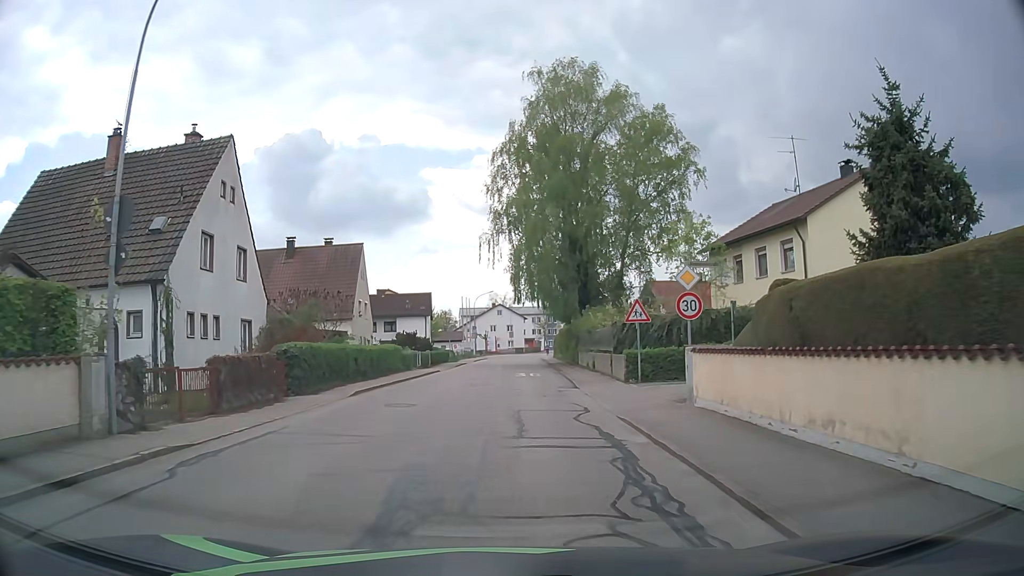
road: residential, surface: asphalt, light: Day
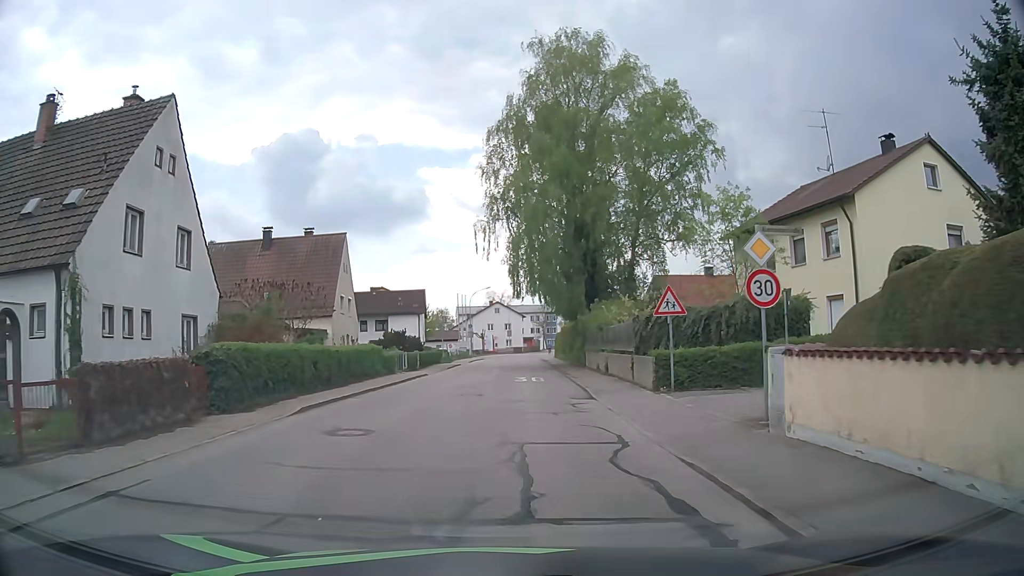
(0.0, +4.5) m; 0°
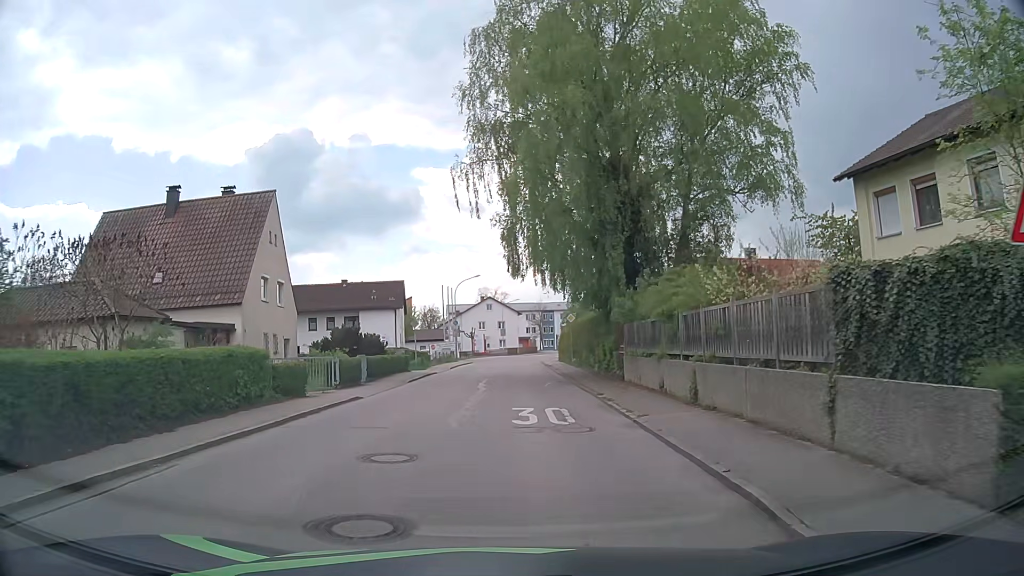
(+0.1, +13.0) m; +1°
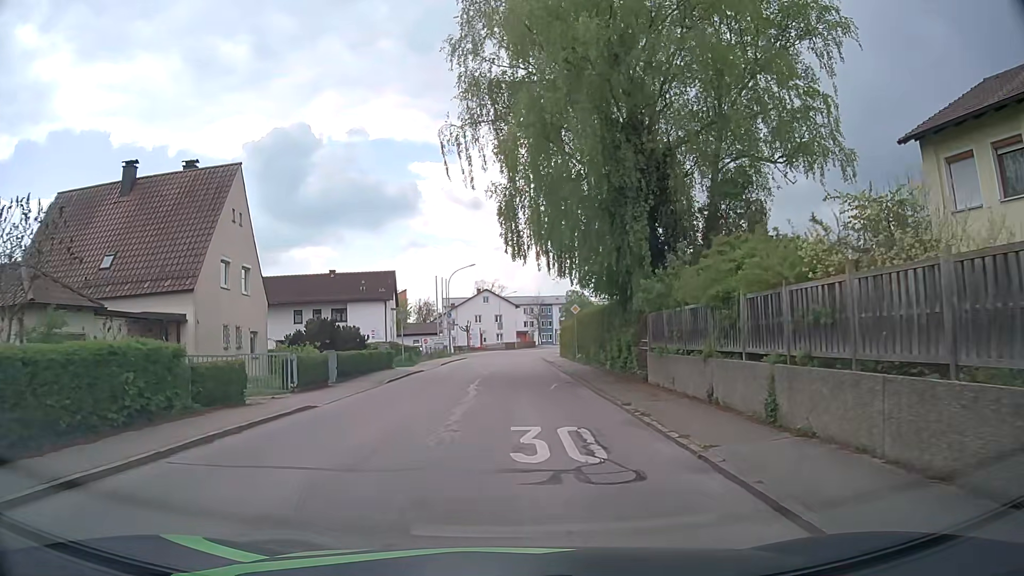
(0.0, +4.2) m; 0°
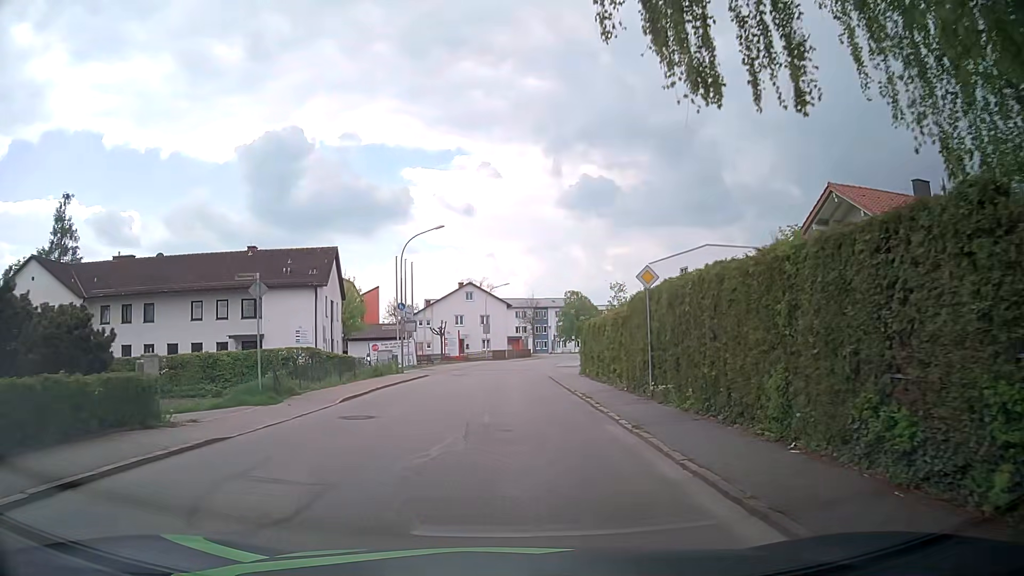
(+0.1, +21.0) m; 0°
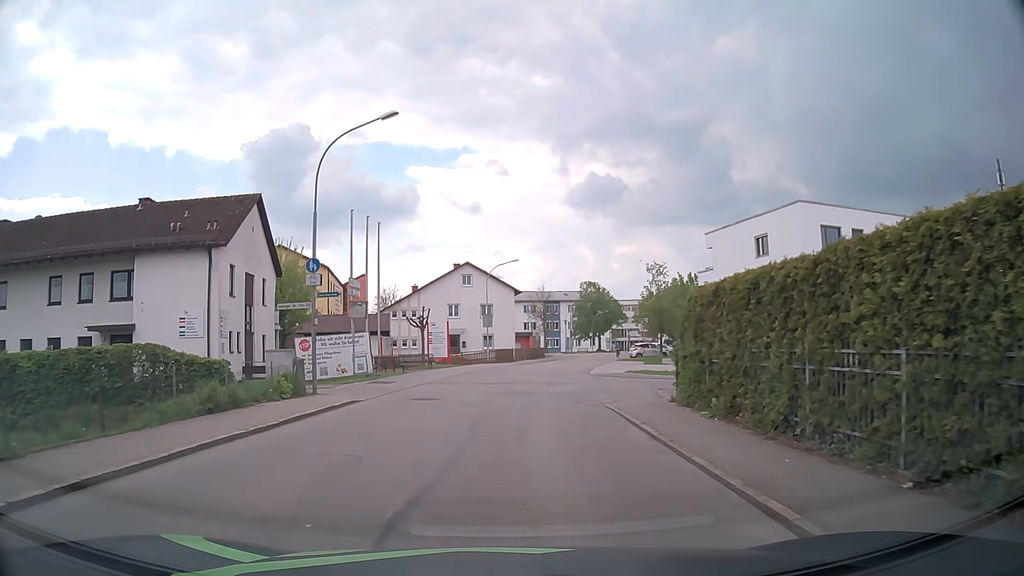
(+0.1, +17.3) m; 0°
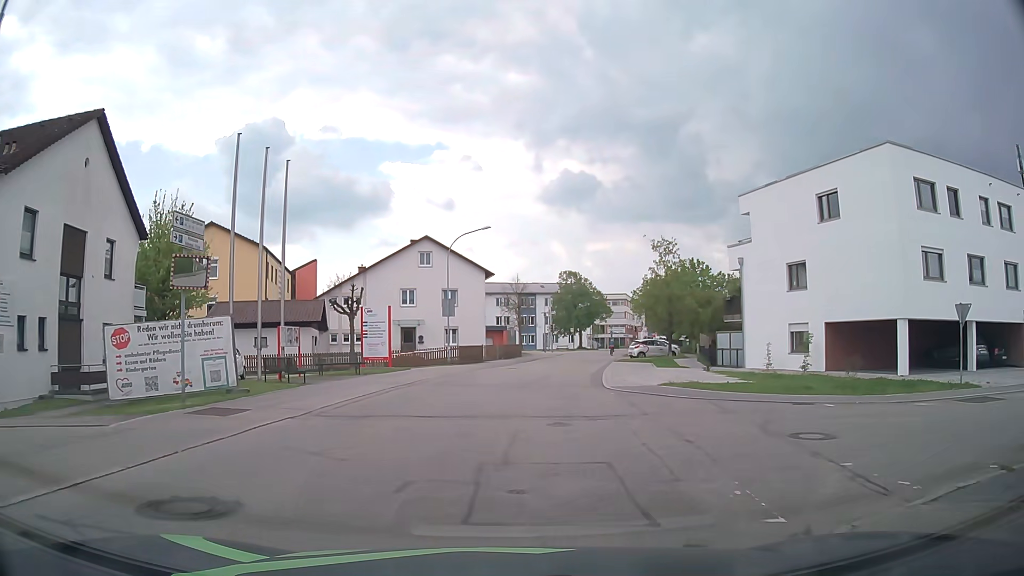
(+0.2, +12.7) m; +1°
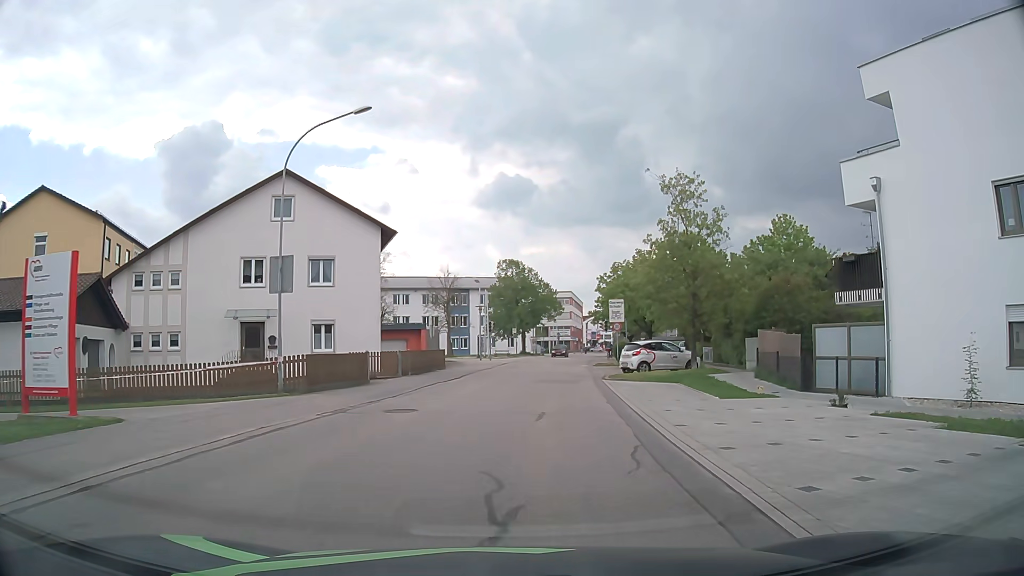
(+1.1, +20.1) m; +7°
(0, +10) (+1, +20) (+2, +30) (+3, +40) (+4, +50) (+5, +60) (+7, +70) (+8, +80) (+10, +89) (+12, +99) m
